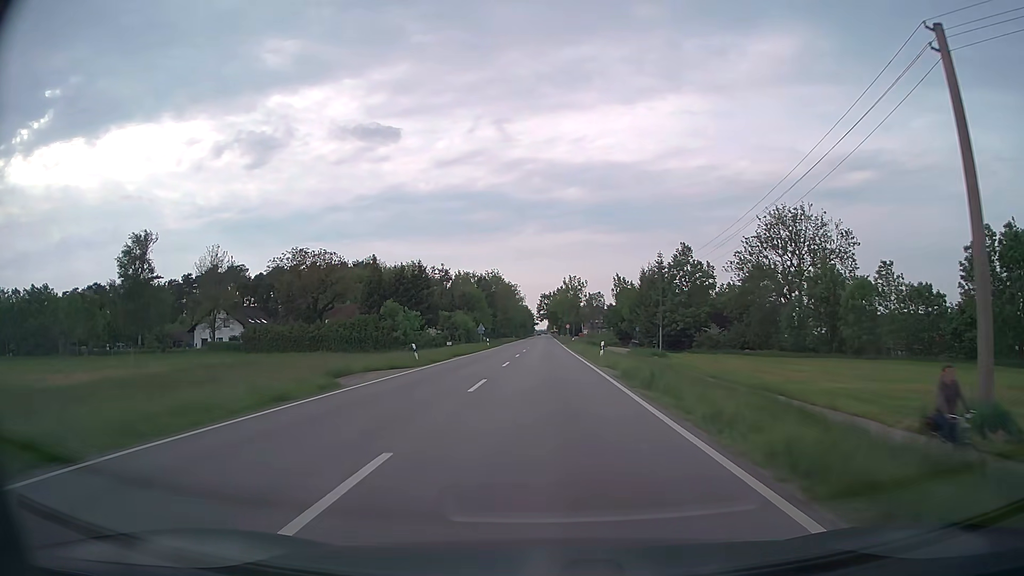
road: secondary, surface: asphalt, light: Day
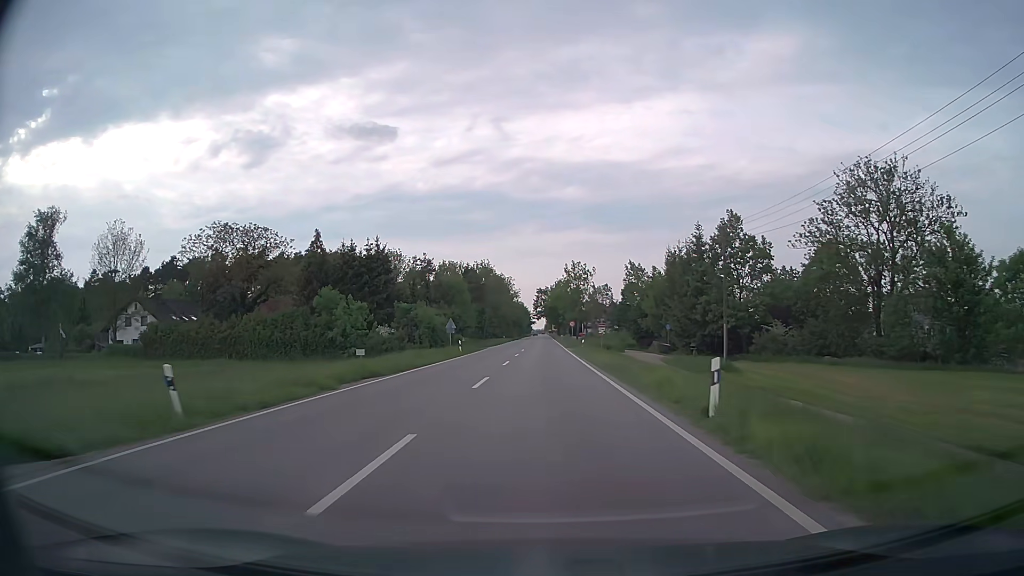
(+0.1, +22.6) m; 0°
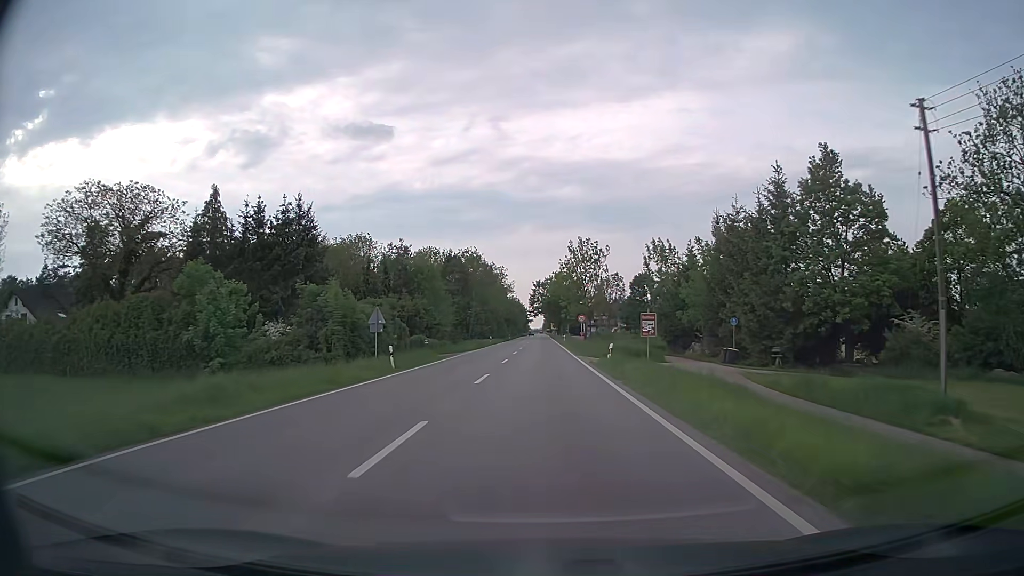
(0.0, +22.7) m; 0°
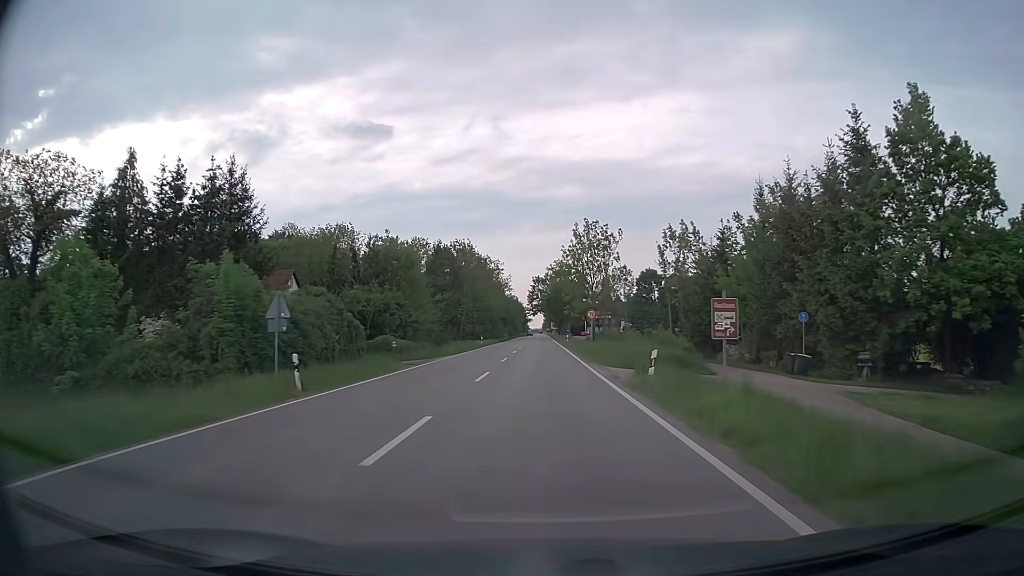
(0.0, +11.3) m; 0°
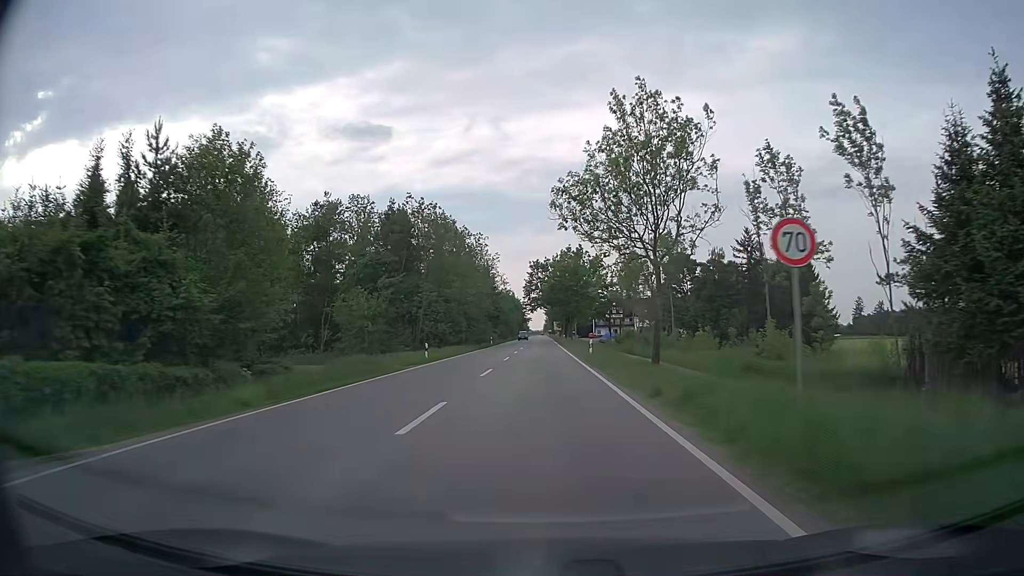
(-0.1, +33.8) m; 0°
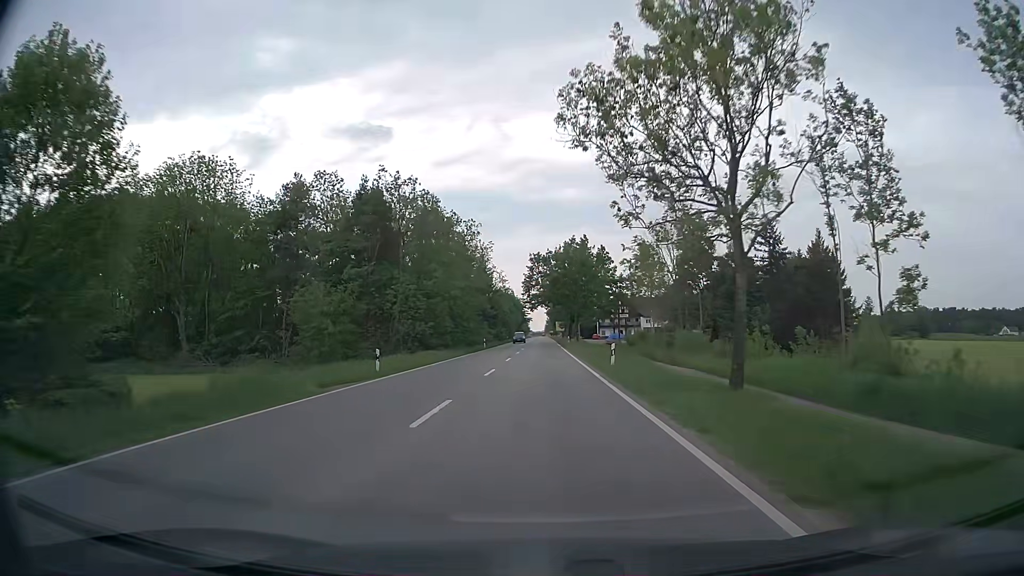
(0.0, +11.2) m; 0°
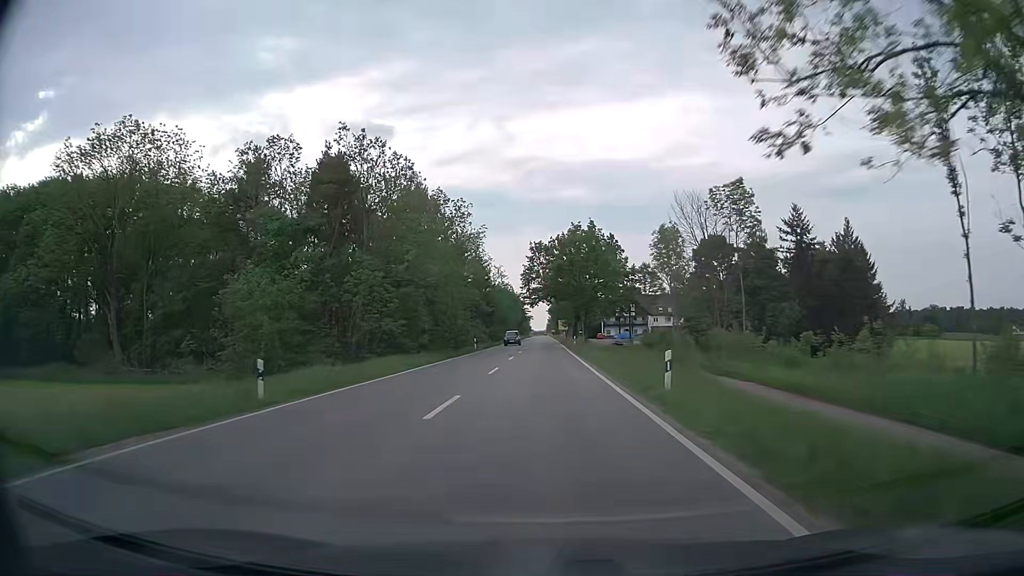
(0.0, +11.2) m; 0°
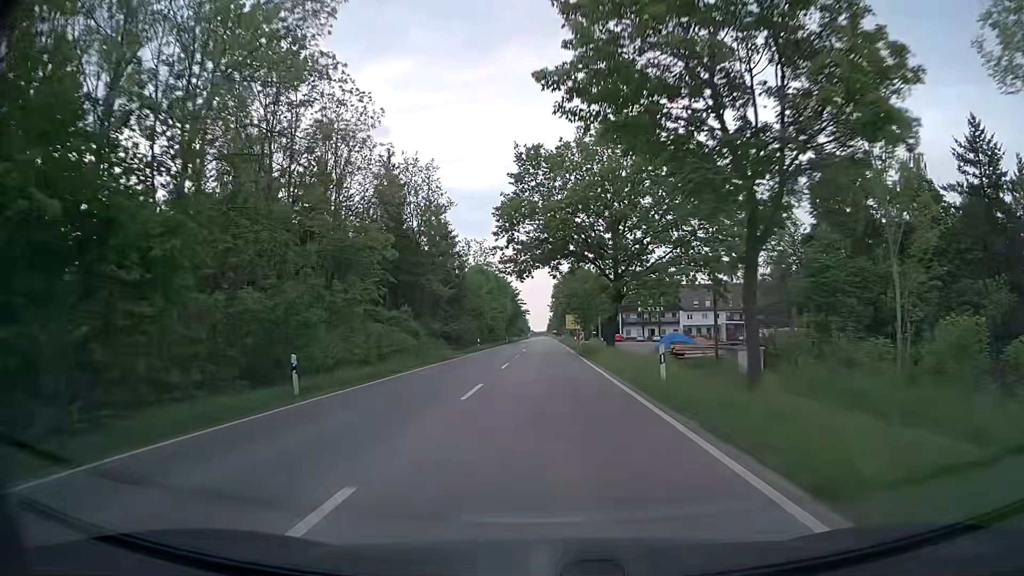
(-0.1, +44.6) m; 0°
(0, +10) (0, +20) (0, +30) (0, +40) (0, +50) (0, +60) (0, +70) (0, +80) (0, +90) (0, +100) m
